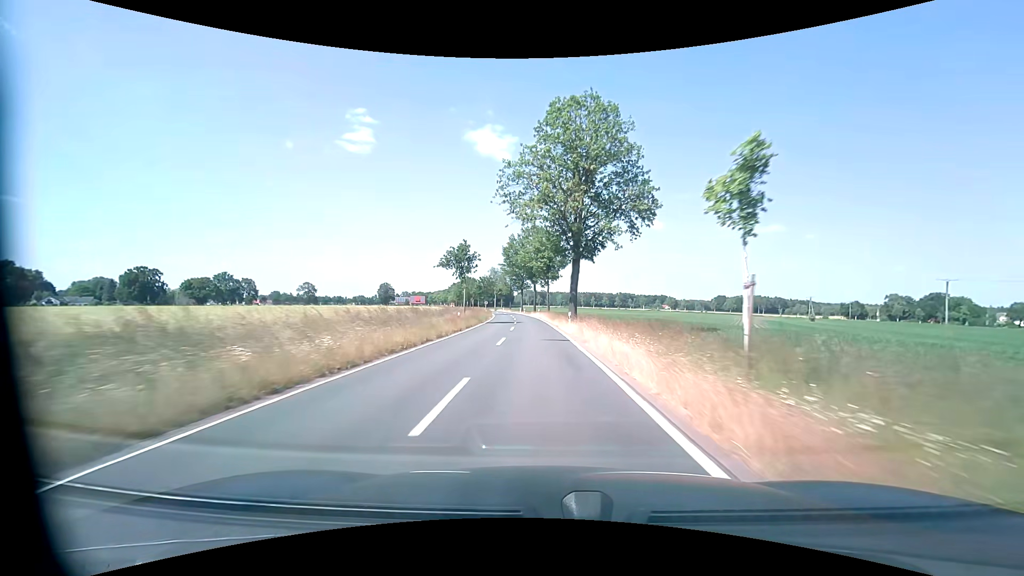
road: tertiary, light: Day
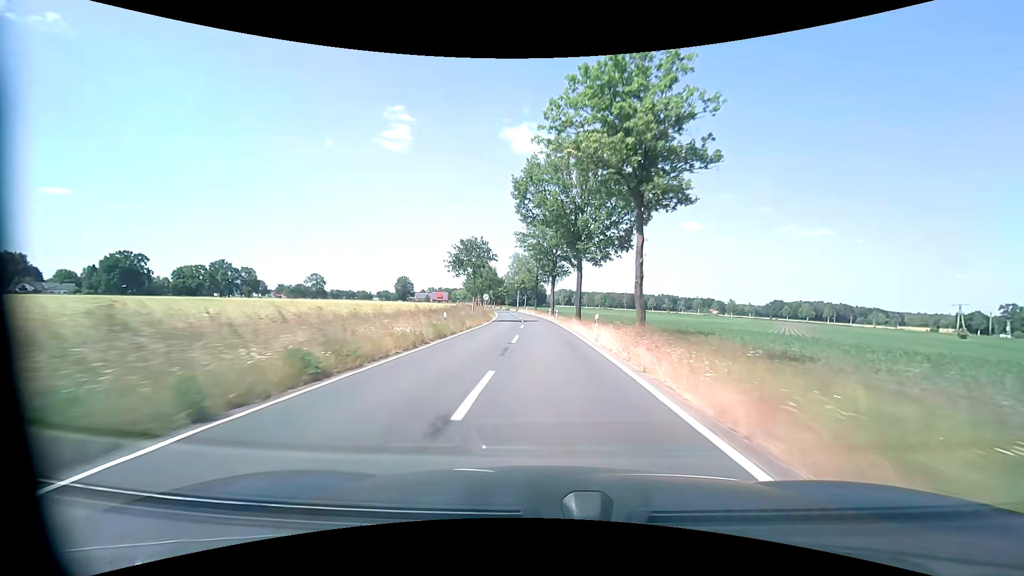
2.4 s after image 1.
(-1.7, +48.0) m; -4°
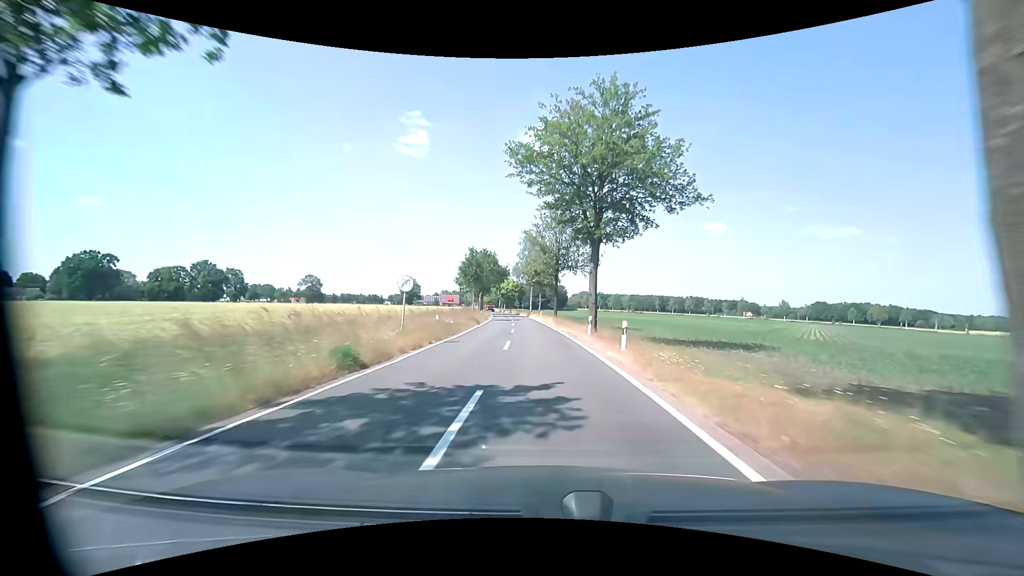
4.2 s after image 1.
(-0.5, +37.9) m; -2°
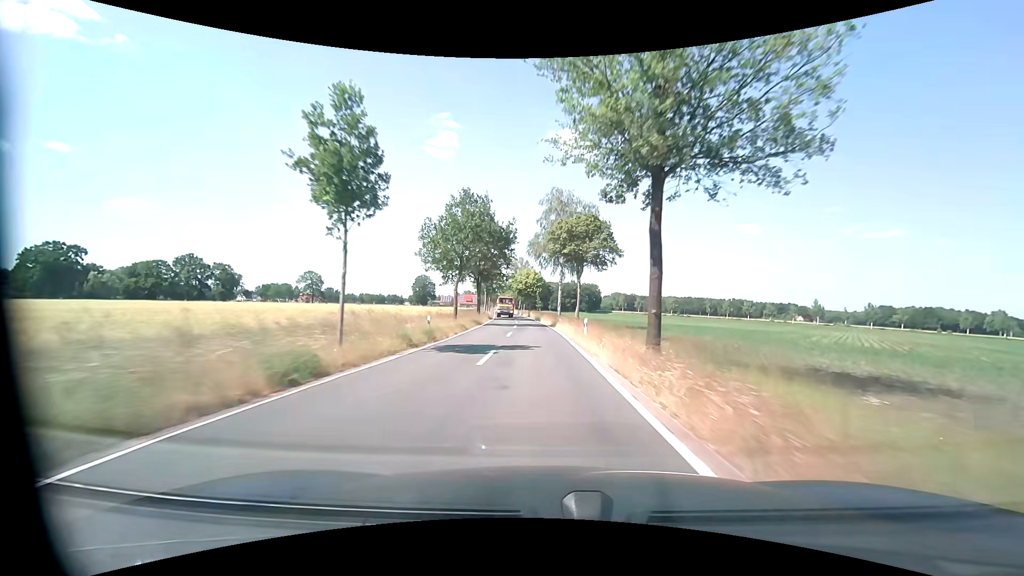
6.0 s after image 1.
(-1.2, +40.5) m; -3°
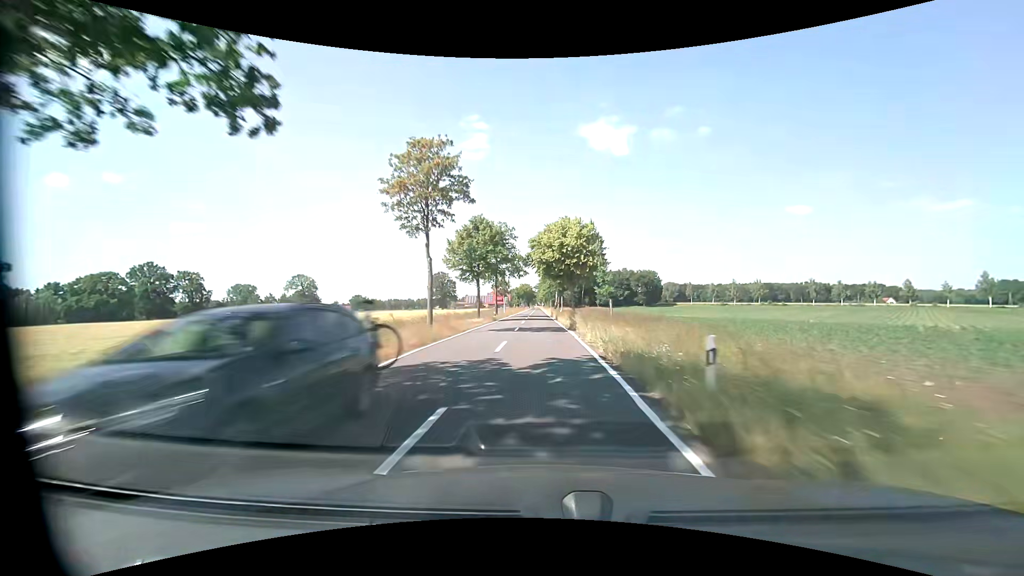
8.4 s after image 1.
(-1.6, +57.6) m; -5°
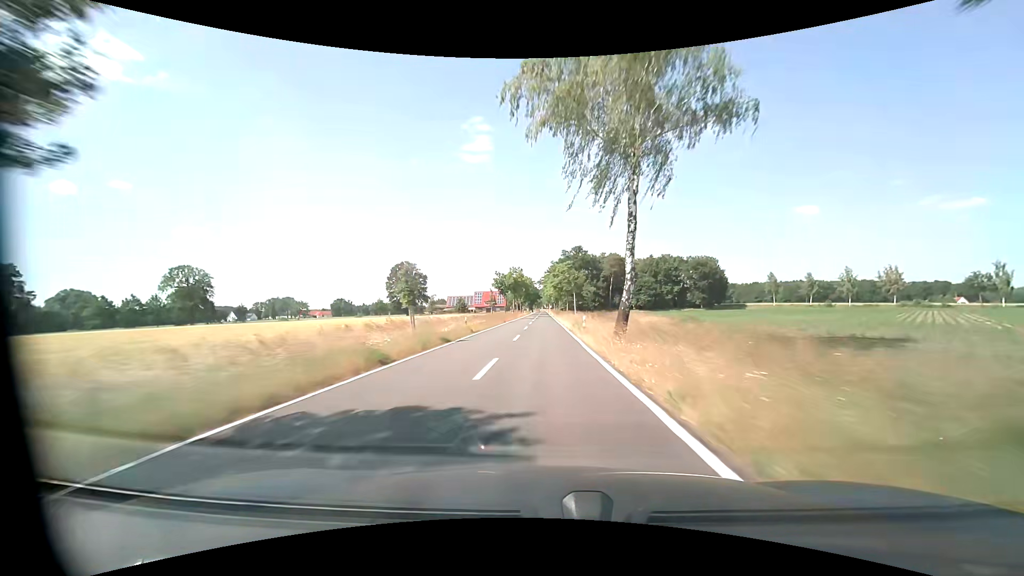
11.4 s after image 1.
(-1.1, +77.8) m; -1°
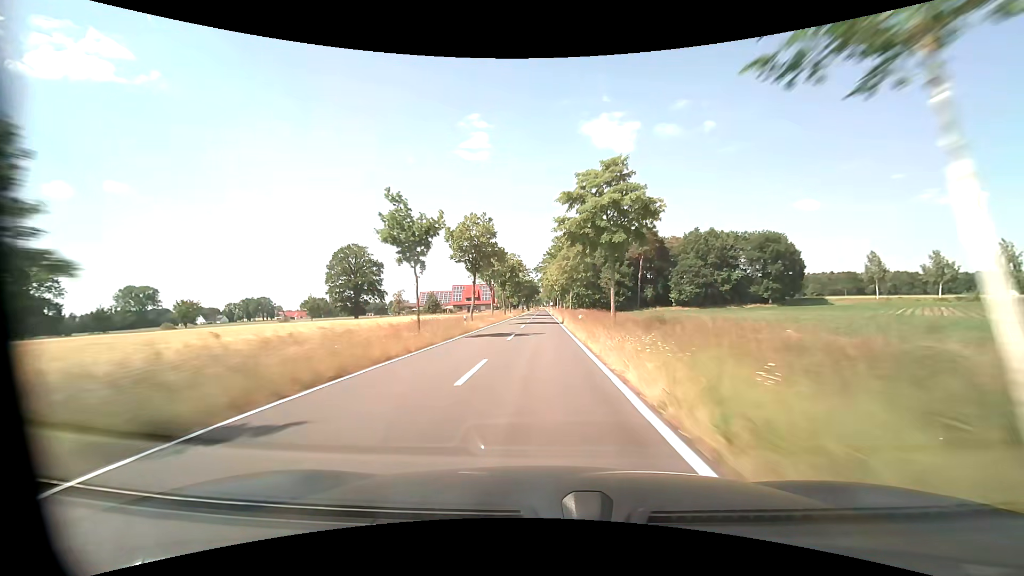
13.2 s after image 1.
(+0.1, +49.1) m; 0°
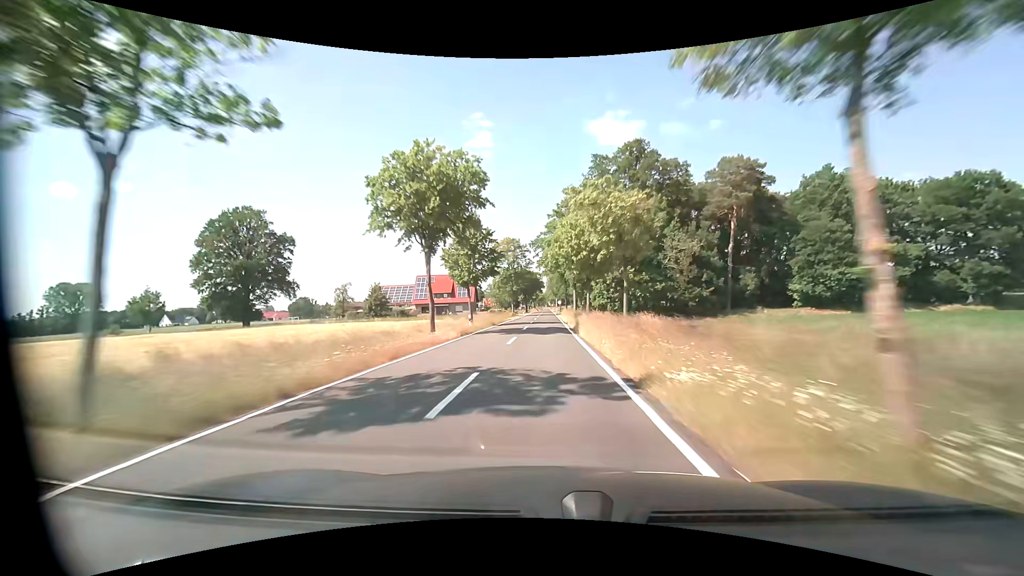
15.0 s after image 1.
(-0.3, +50.7) m; 0°
(0, +10) (0, +20) (0, +30) (0, +40) (0, +50) (0, +60) (0, +70) (0, +80) (0, +90) (0, +100) m
